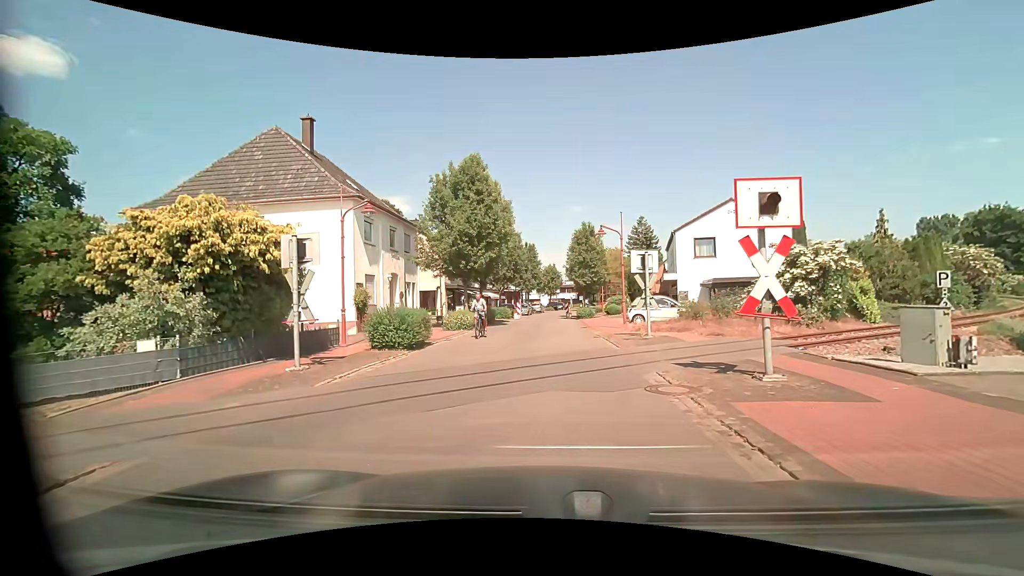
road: residential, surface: asphalt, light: Day
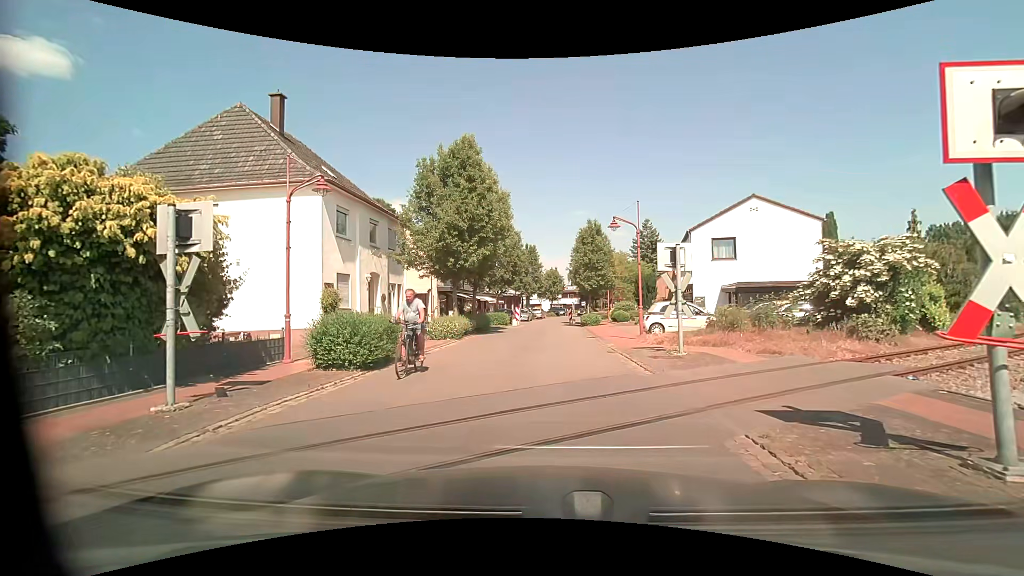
(0.0, +3.7) m; 0°
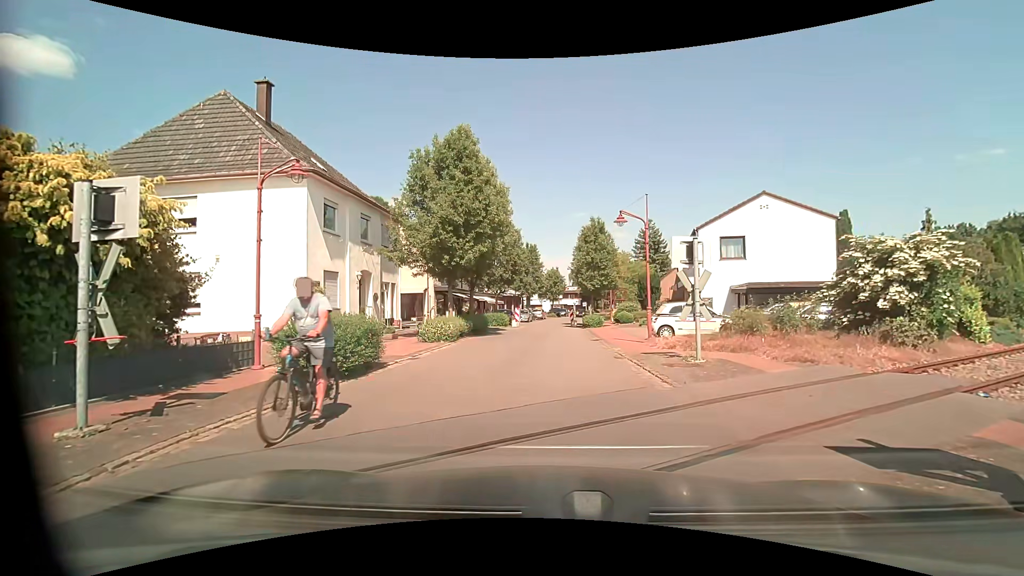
(0.0, +1.4) m; 0°
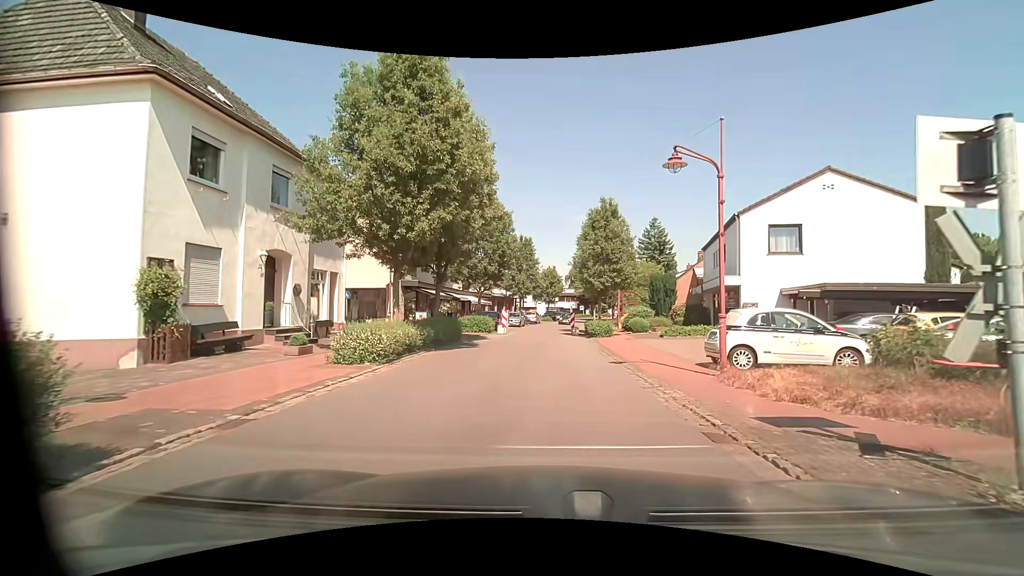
(0.0, +8.3) m; +1°
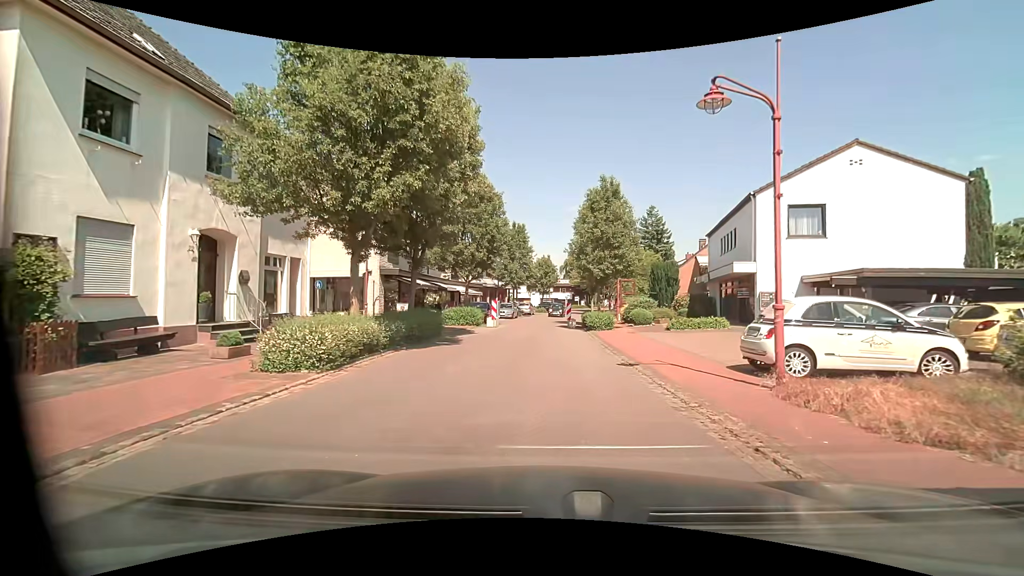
(0.0, +2.9) m; +1°
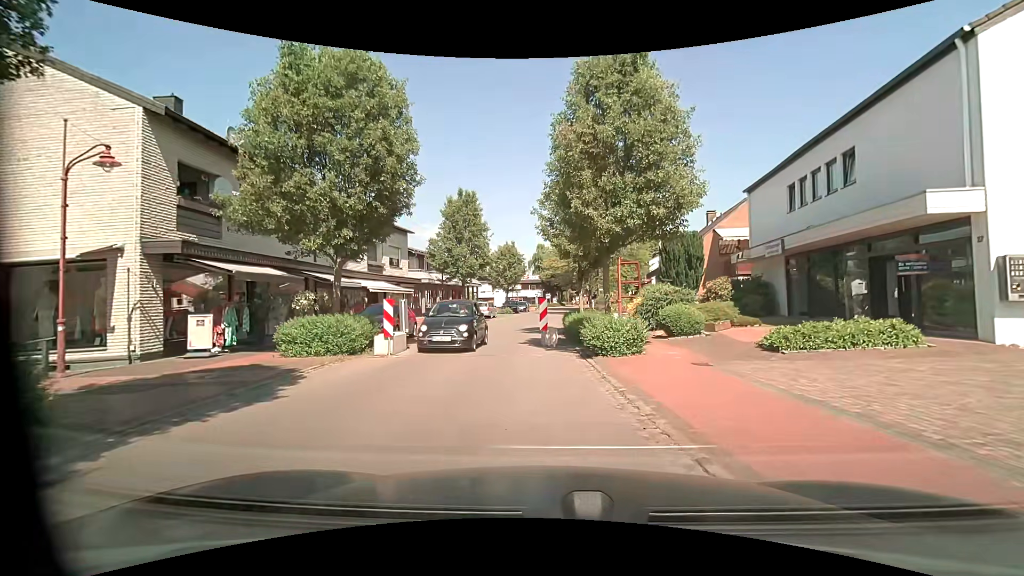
(+0.3, +14.6) m; +4°
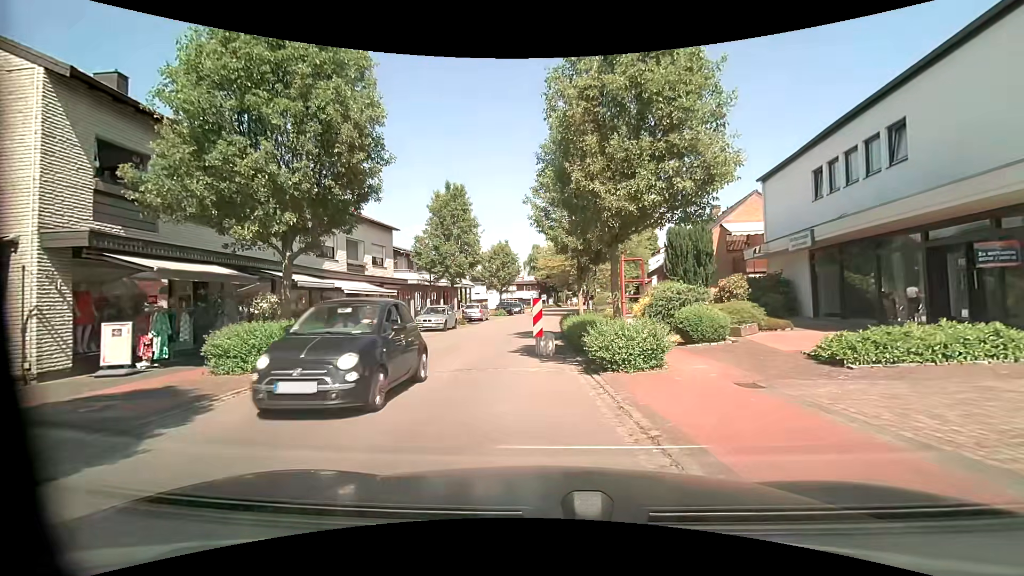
(0.0, +2.5) m; 0°
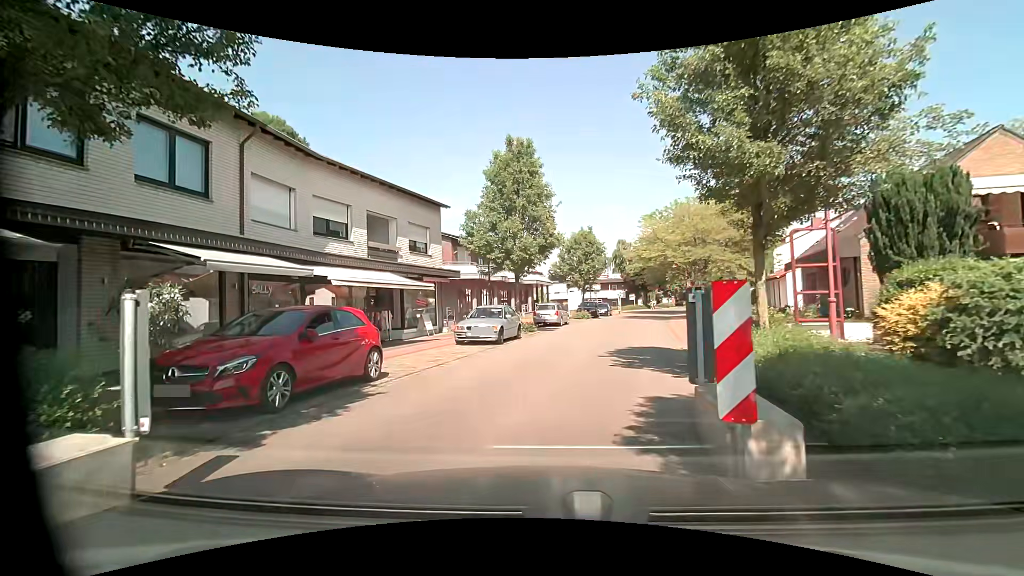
(-0.7, +9.3) m; -9°
